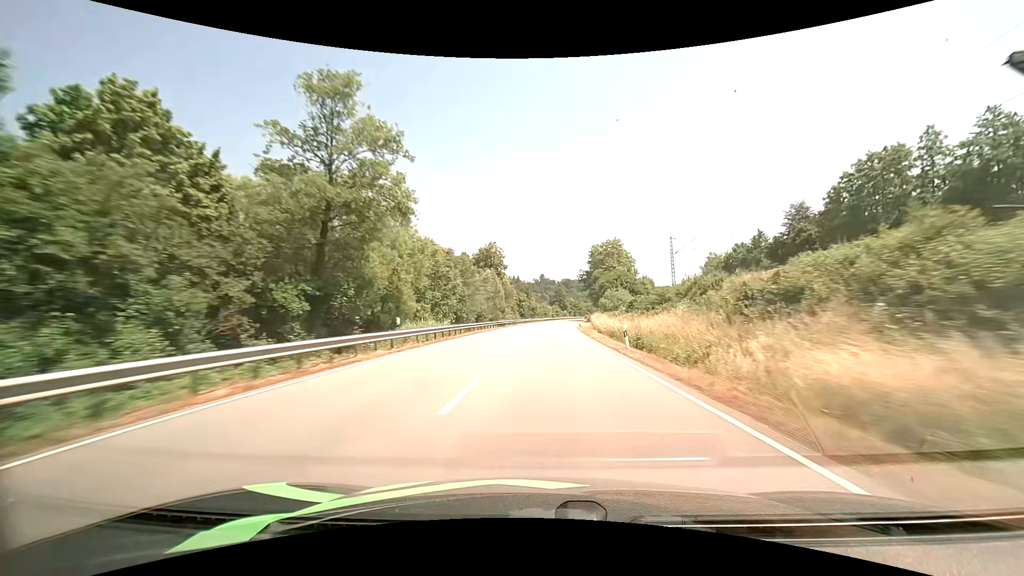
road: primary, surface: asphalt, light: Day
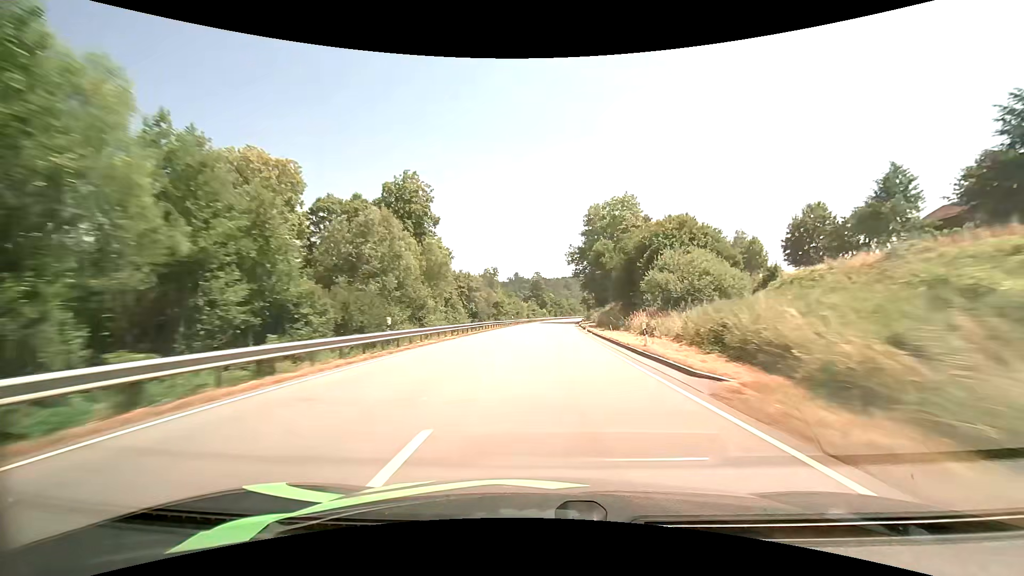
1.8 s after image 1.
(+1.4, +53.2) m; +3°
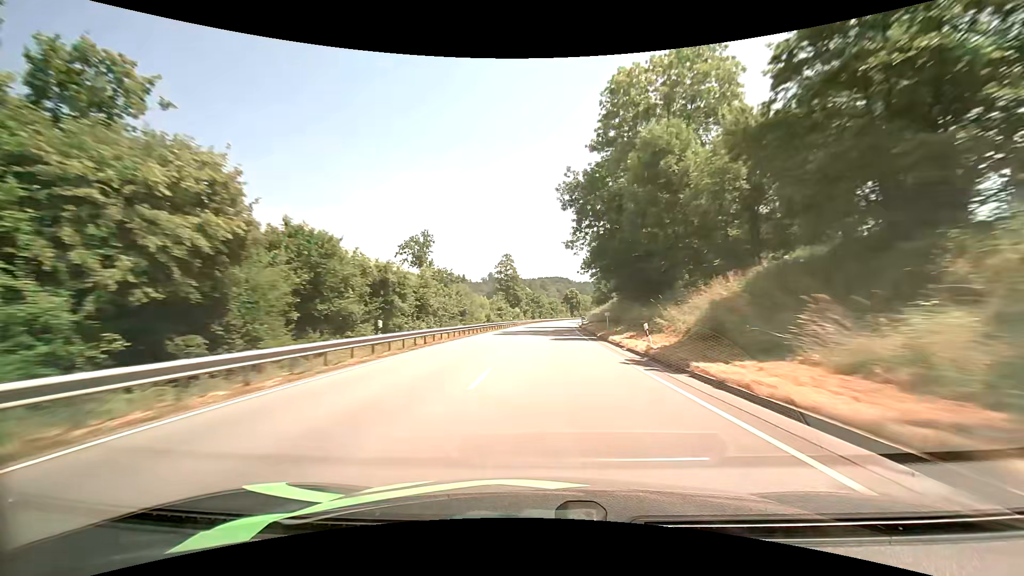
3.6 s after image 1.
(+1.2, +52.8) m; +3°
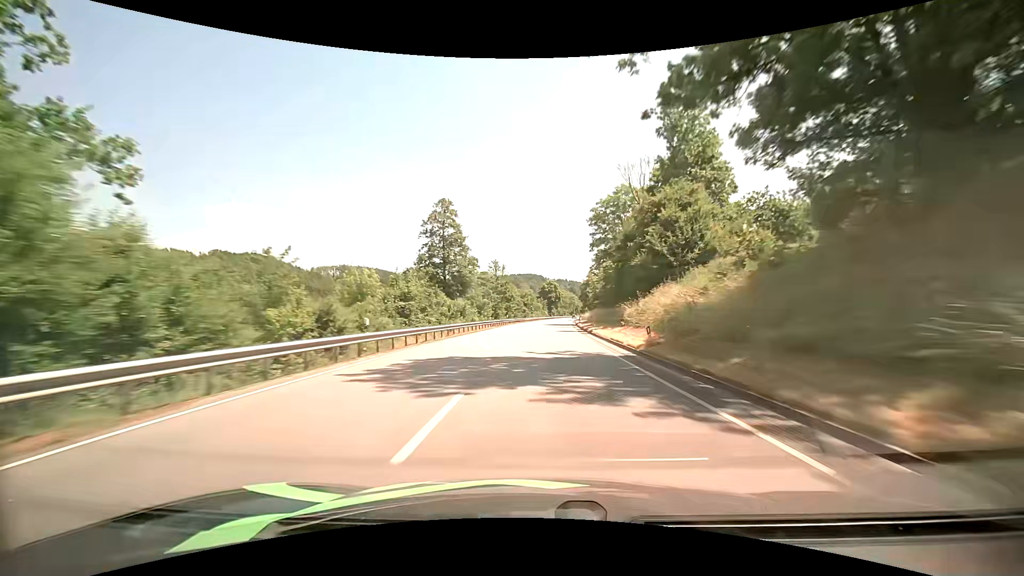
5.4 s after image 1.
(+1.2, +52.8) m; +3°
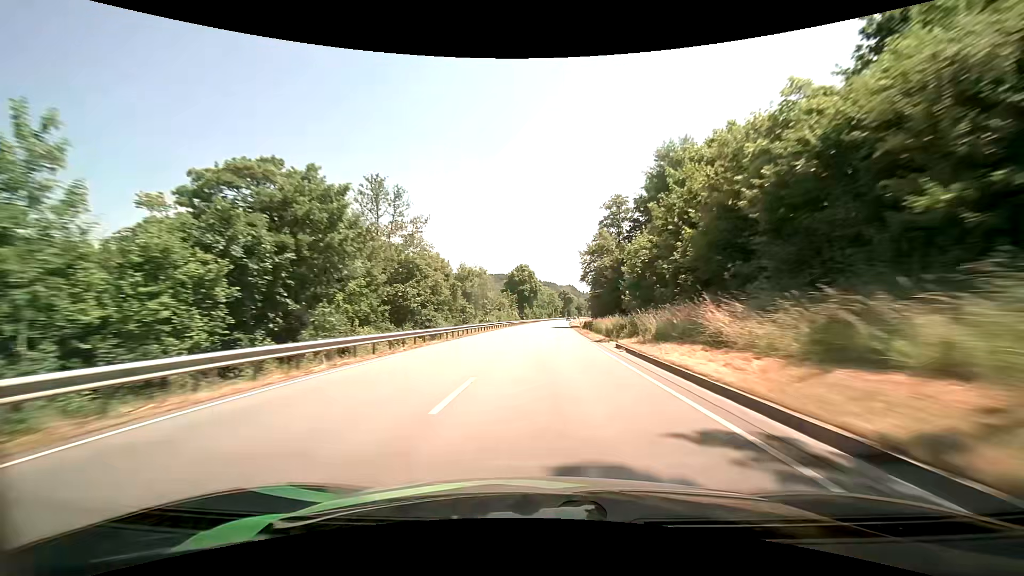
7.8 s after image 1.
(+2.6, +70.1) m; +4°
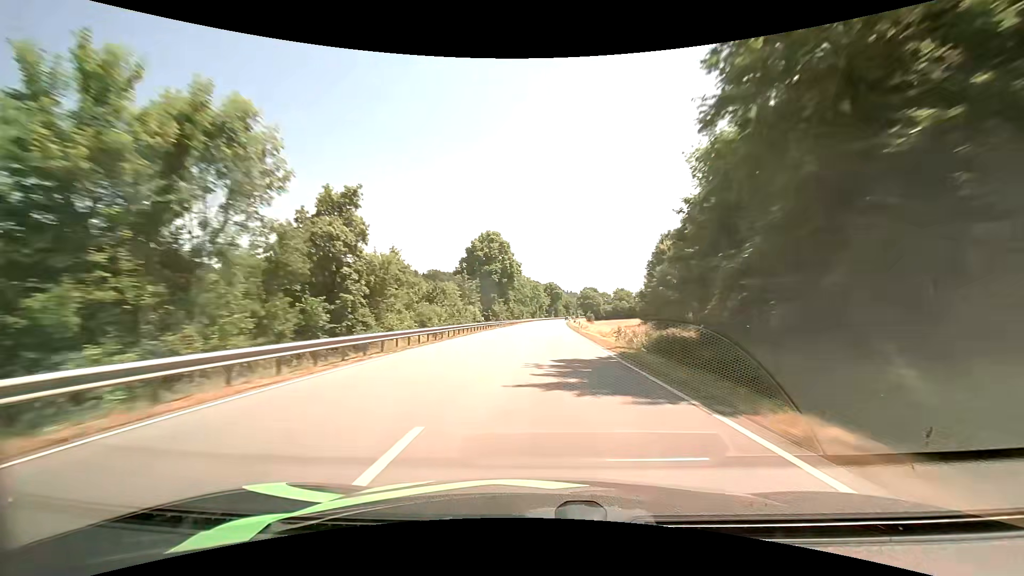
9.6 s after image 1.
(+1.0, +53.1) m; +2°
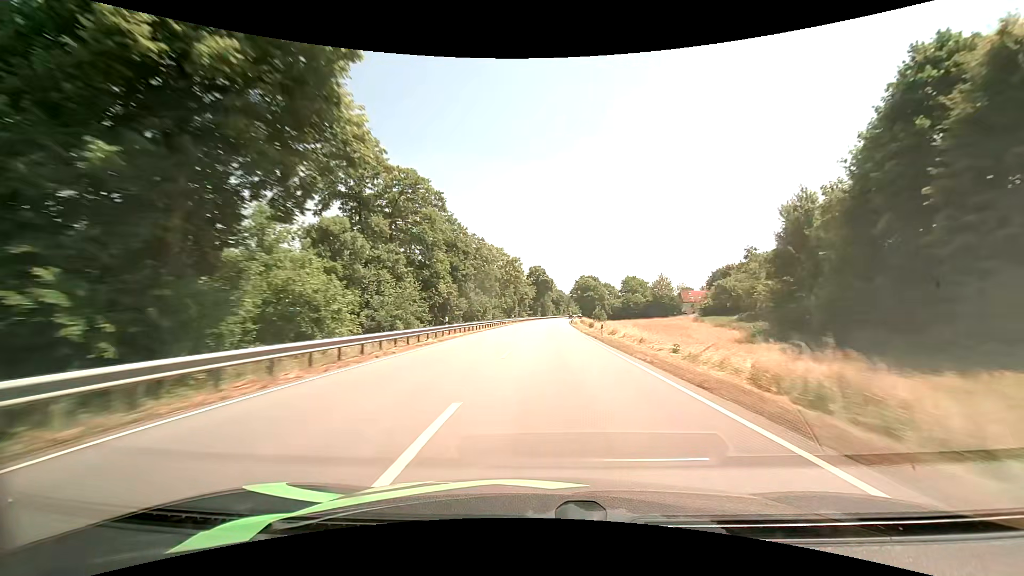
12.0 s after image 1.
(+1.2, +70.7) m; +2°
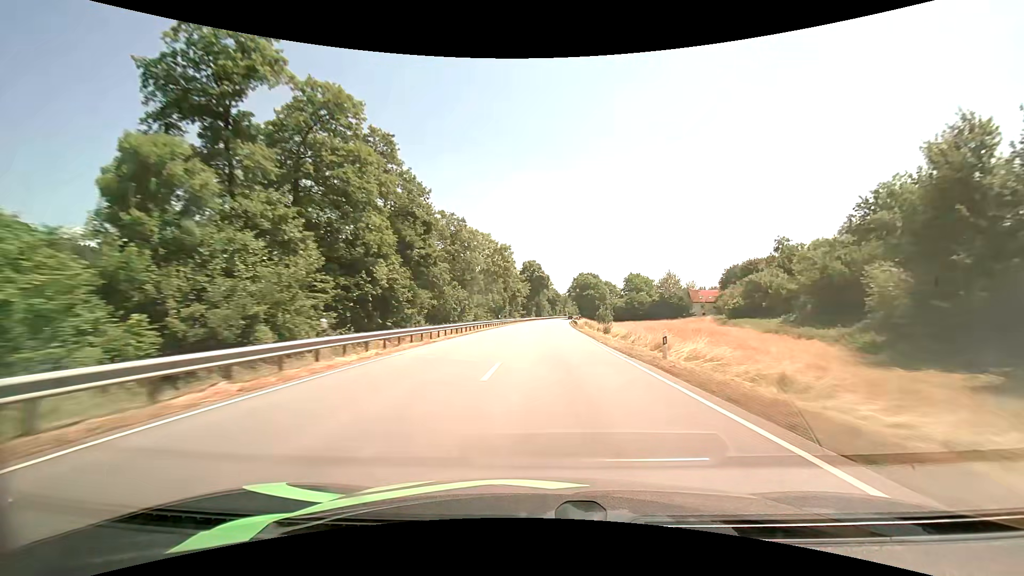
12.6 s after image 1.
(0.0, +17.6) m; 0°
(0, +10) (0, +20) (0, +30) (+1, +40) (+1, +50) (+1, +60) (+2, +70) (+2, +80) (+3, +90) (+4, +100) m
